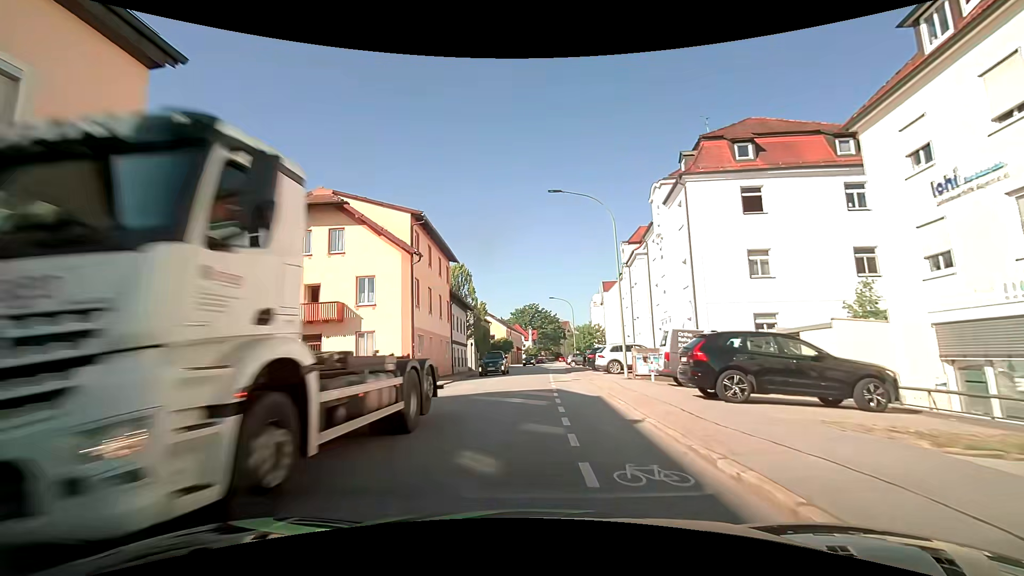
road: tertiary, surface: asphalt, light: Day
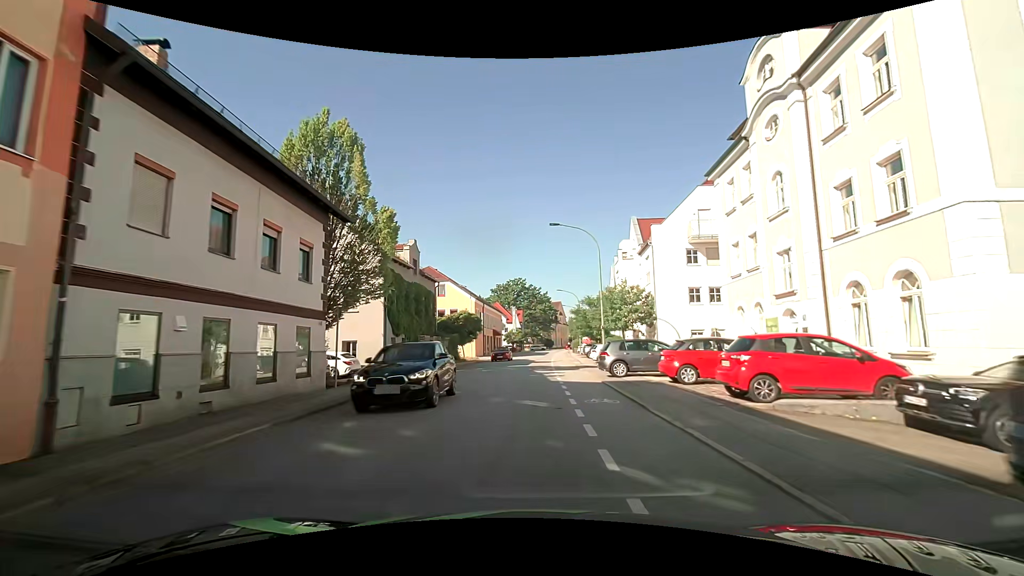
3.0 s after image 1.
(-0.5, +33.8) m; 0°
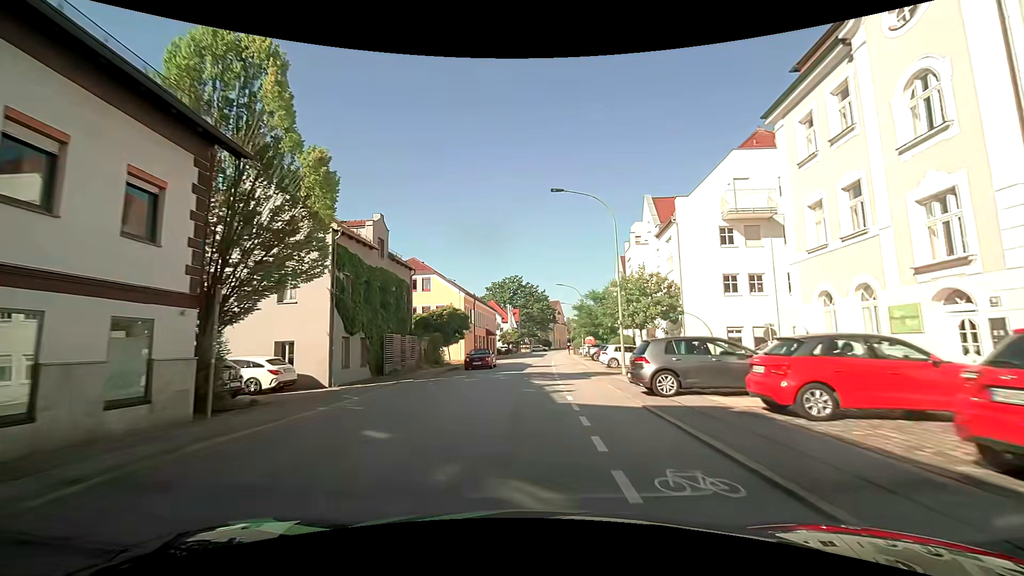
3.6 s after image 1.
(0.0, +7.0) m; 0°
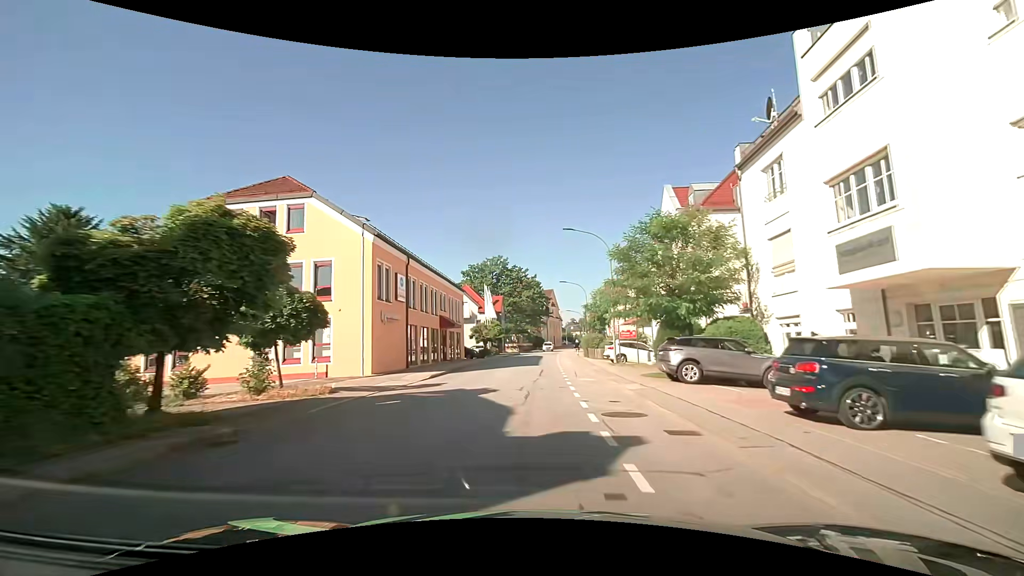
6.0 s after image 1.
(+0.2, +28.0) m; +1°
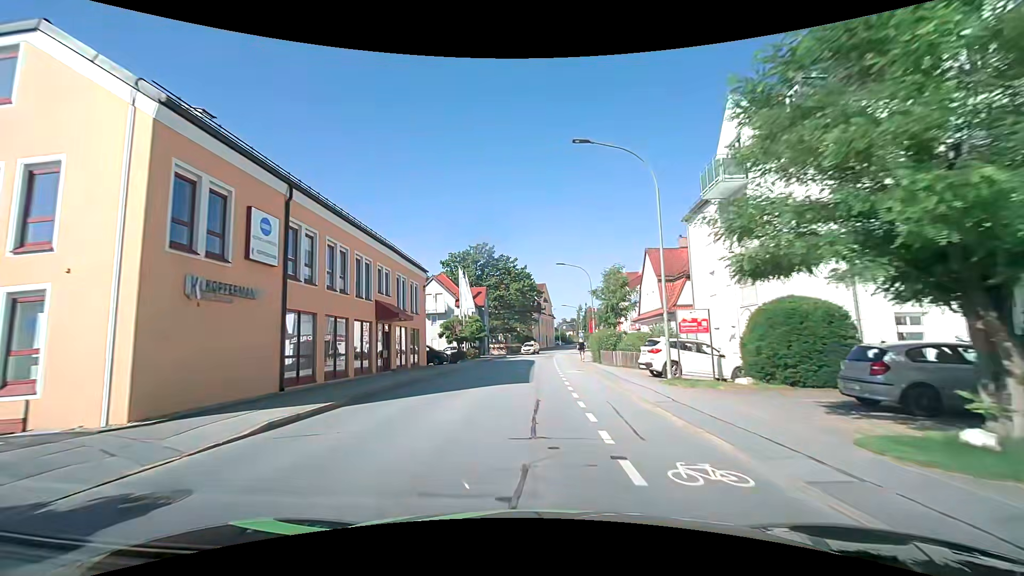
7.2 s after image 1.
(+0.2, +14.1) m; +1°
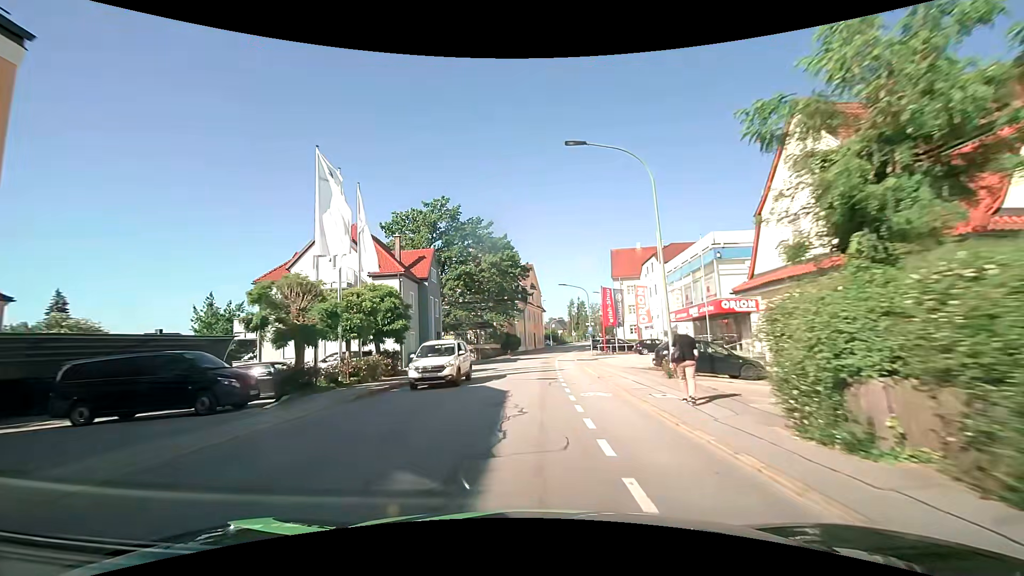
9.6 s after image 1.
(+0.5, +29.1) m; +2°
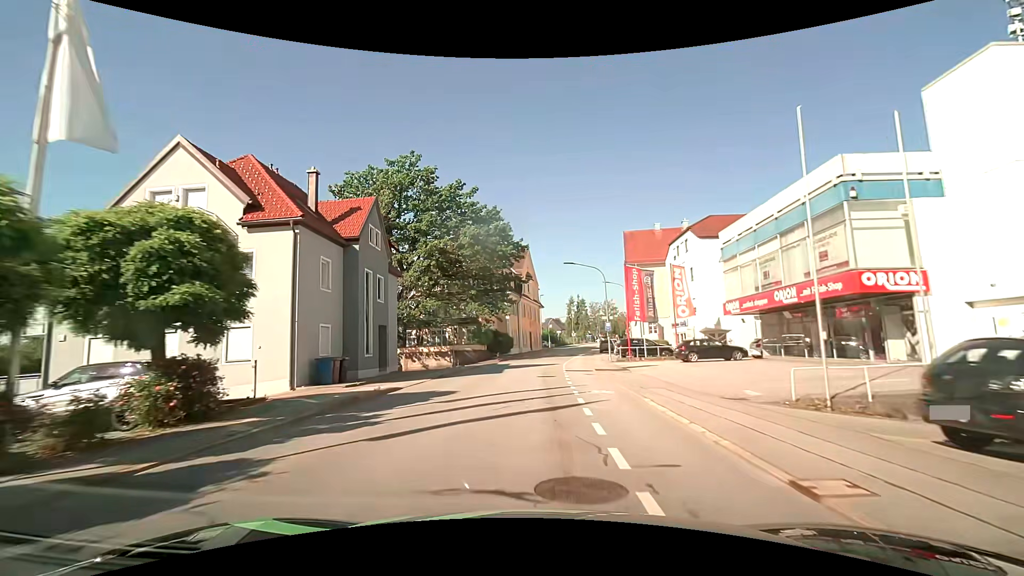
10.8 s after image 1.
(+0.1, +14.8) m; 0°
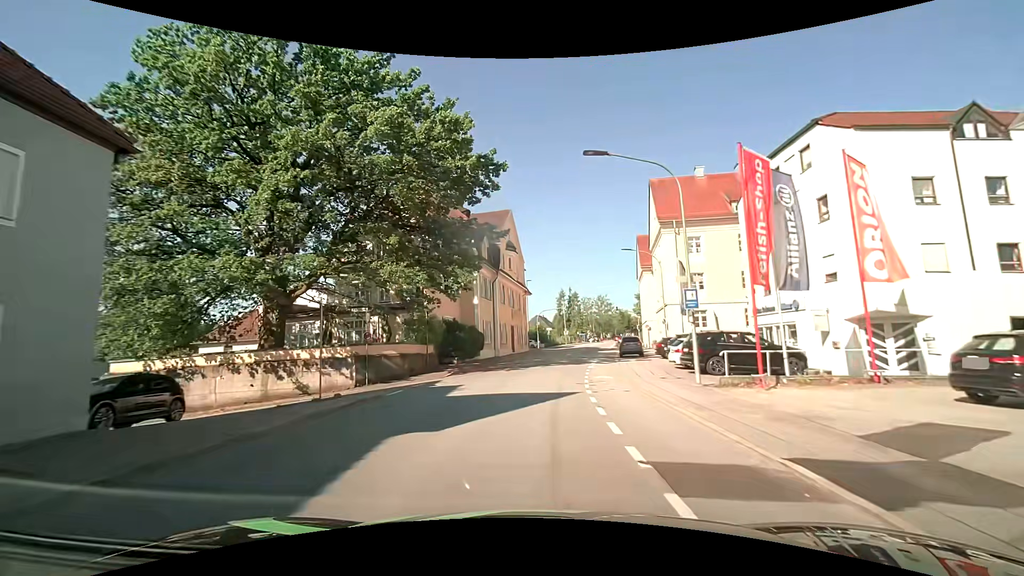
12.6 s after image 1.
(+0.3, +22.2) m; +2°
(0, +10) (+1, +20) (+2, +30) (+3, +40) (+5, +50) (+7, +60) (+8, +69) (+10, +79) (+12, +89) (+14, +99) m
